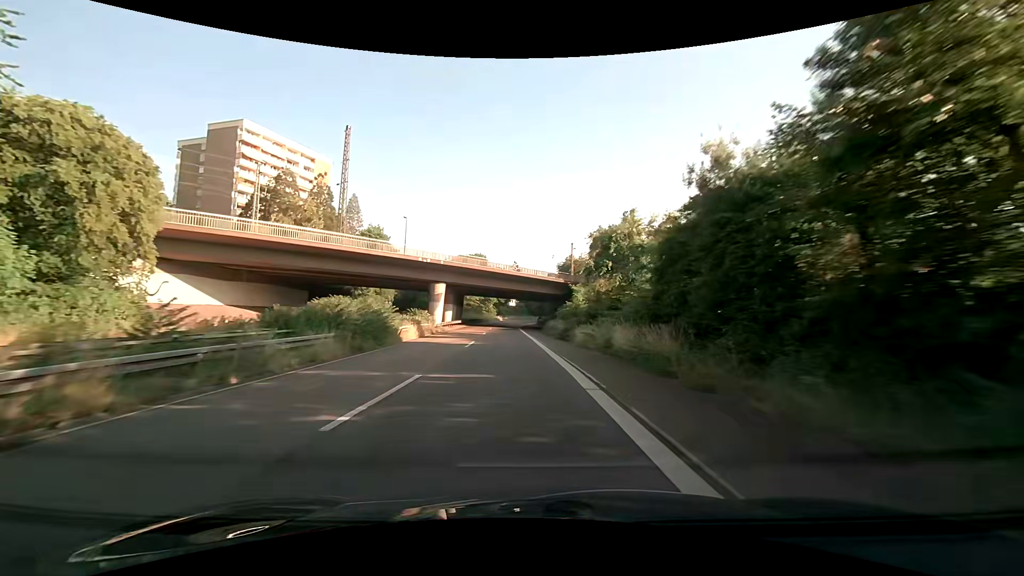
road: trunk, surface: asphalt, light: Day
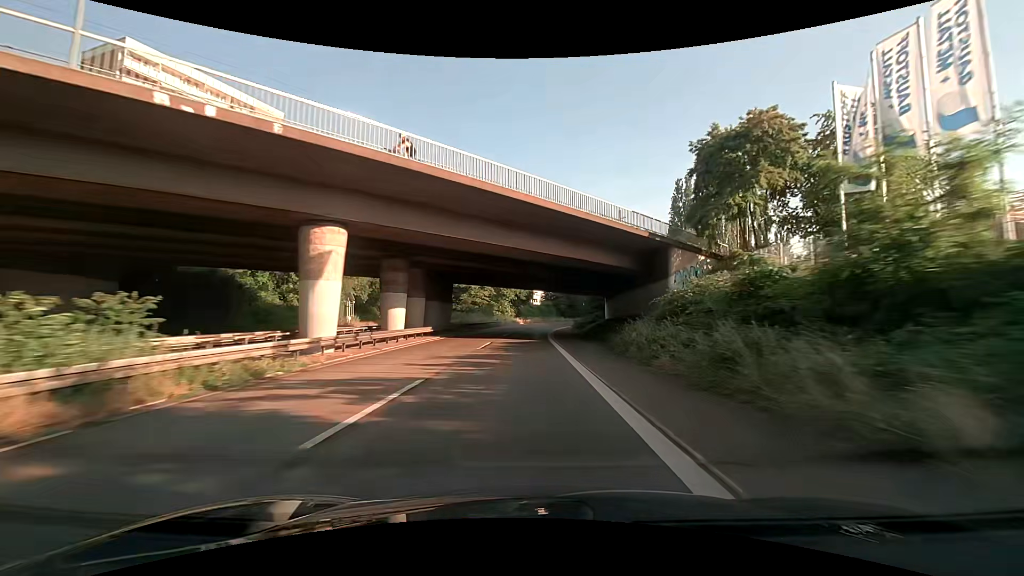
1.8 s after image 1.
(-1.1, +37.0) m; -3°
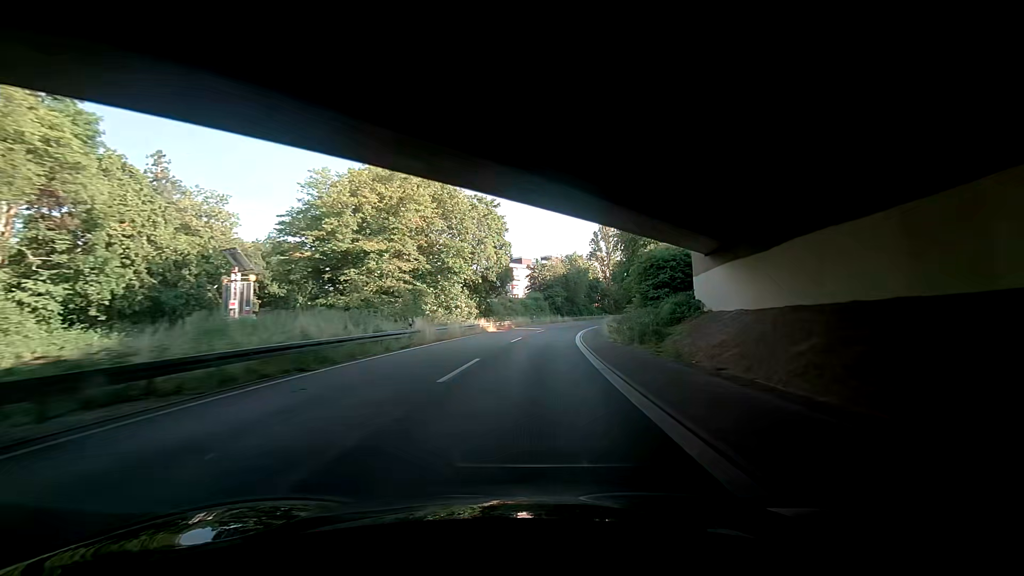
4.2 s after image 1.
(+0.7, +48.5) m; +6°
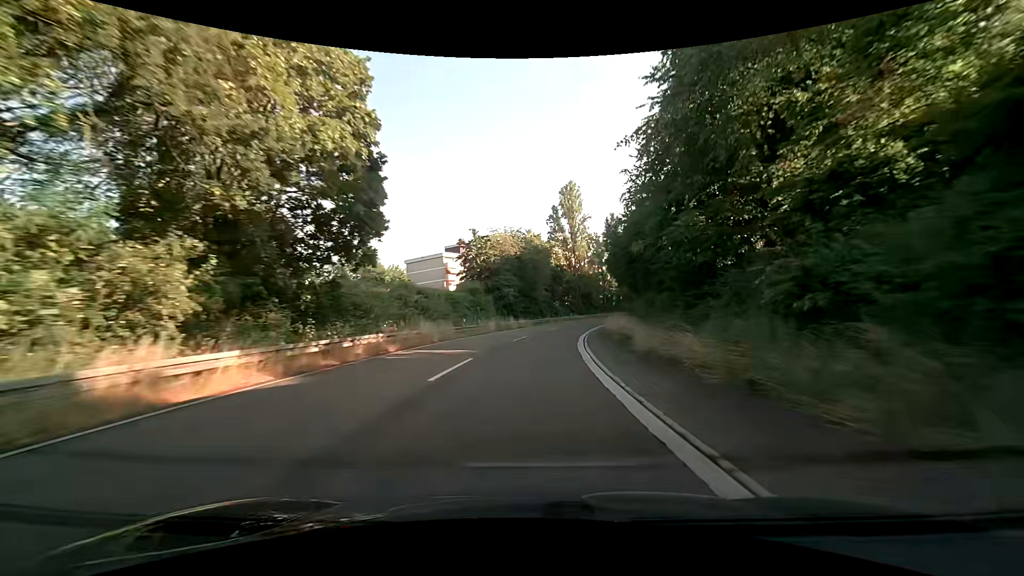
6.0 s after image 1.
(0.0, +35.6) m; +2°
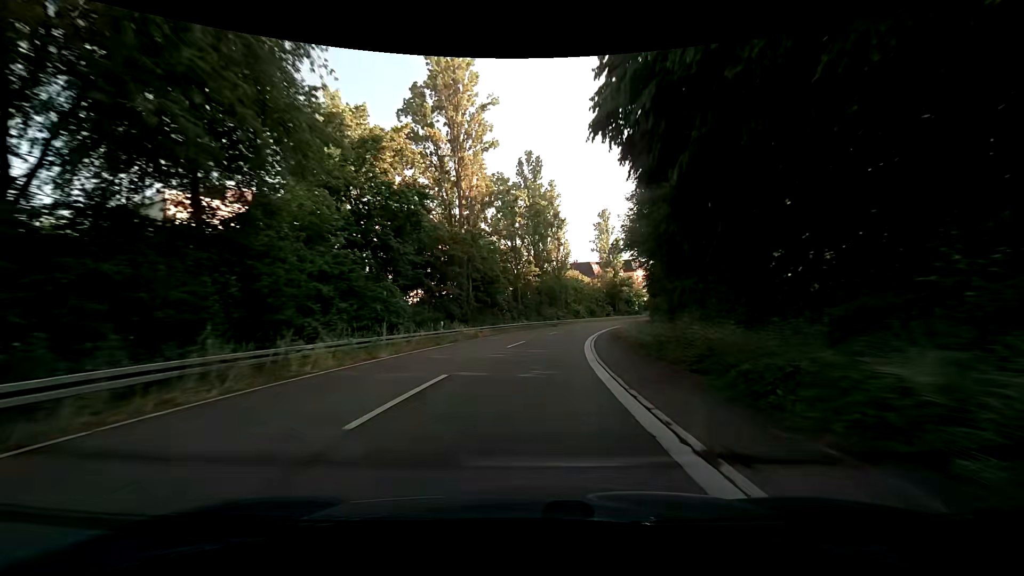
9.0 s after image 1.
(+6.4, +57.6) m; +12°
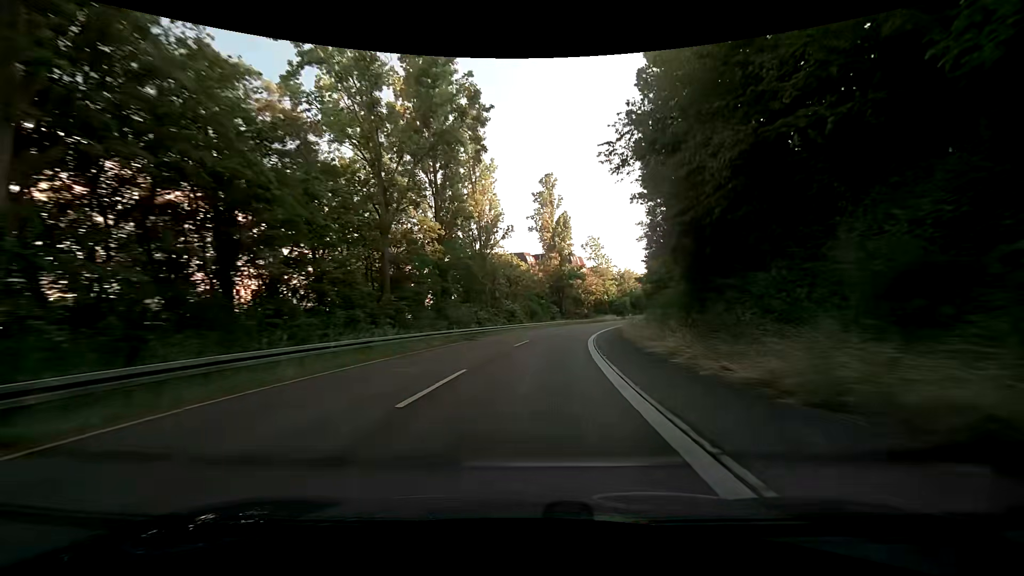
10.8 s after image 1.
(+2.5, +34.2) m; +8°
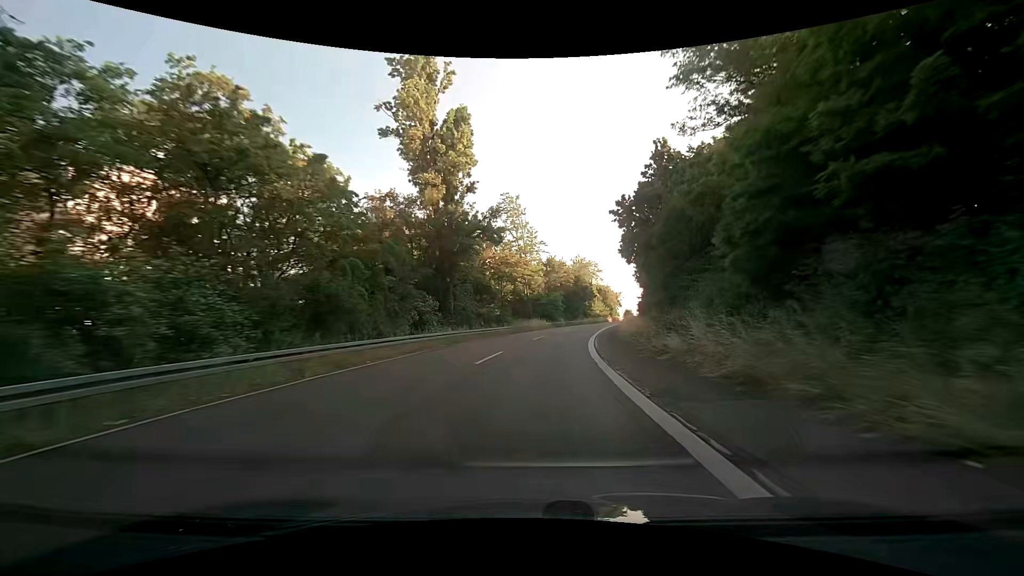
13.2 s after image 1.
(+4.4, +45.5) m; +10°
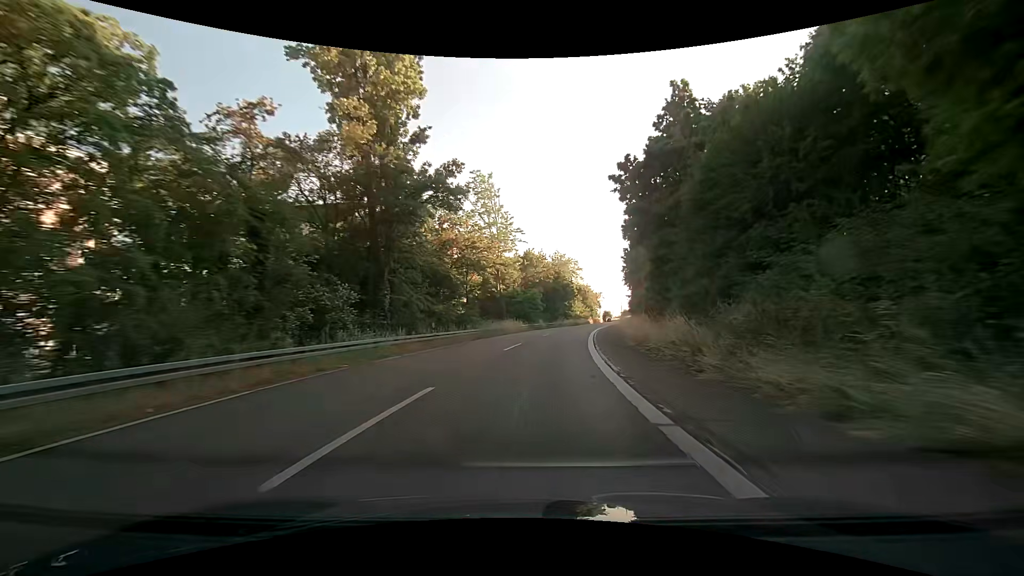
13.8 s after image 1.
(+0.4, +11.5) m; +4°
(0, +10) (+1, +20) (+2, +30) (+3, +40) (+4, +50) (+6, +60) (+8, +69) (+10, +79) (+12, +89) (+14, +99) m
